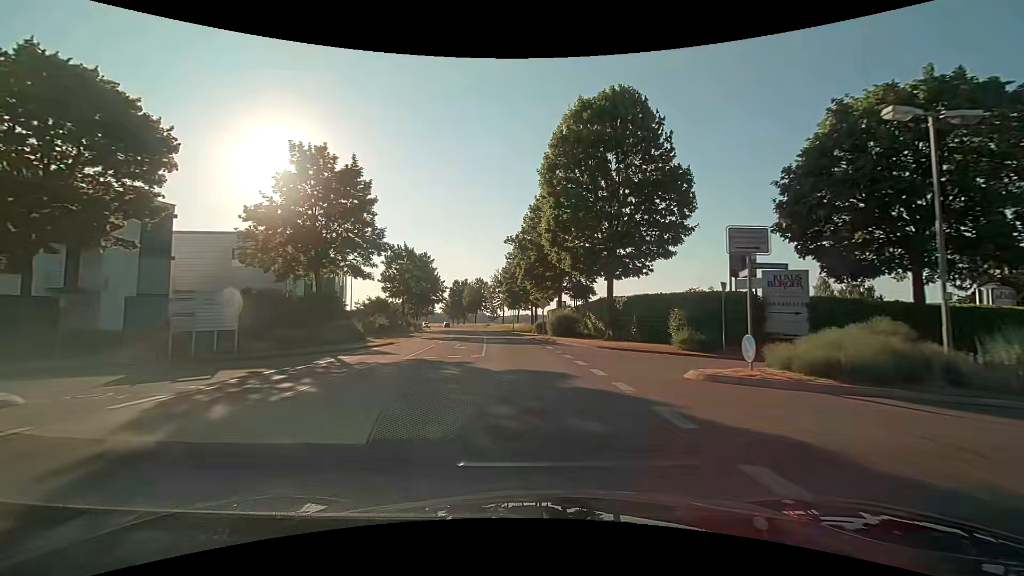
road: secondary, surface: asphalt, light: Day
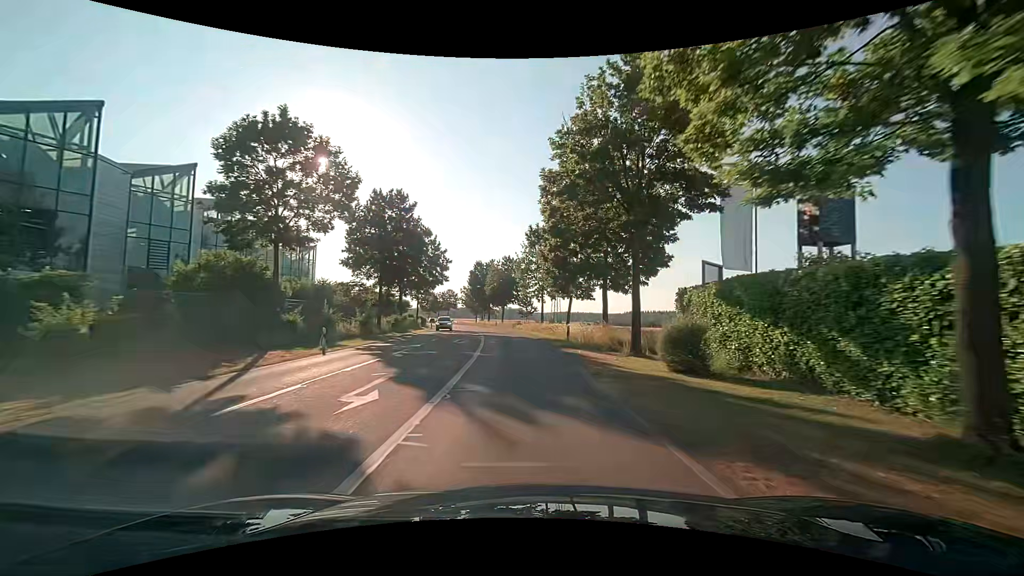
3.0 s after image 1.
(-1.7, +38.1) m; -4°
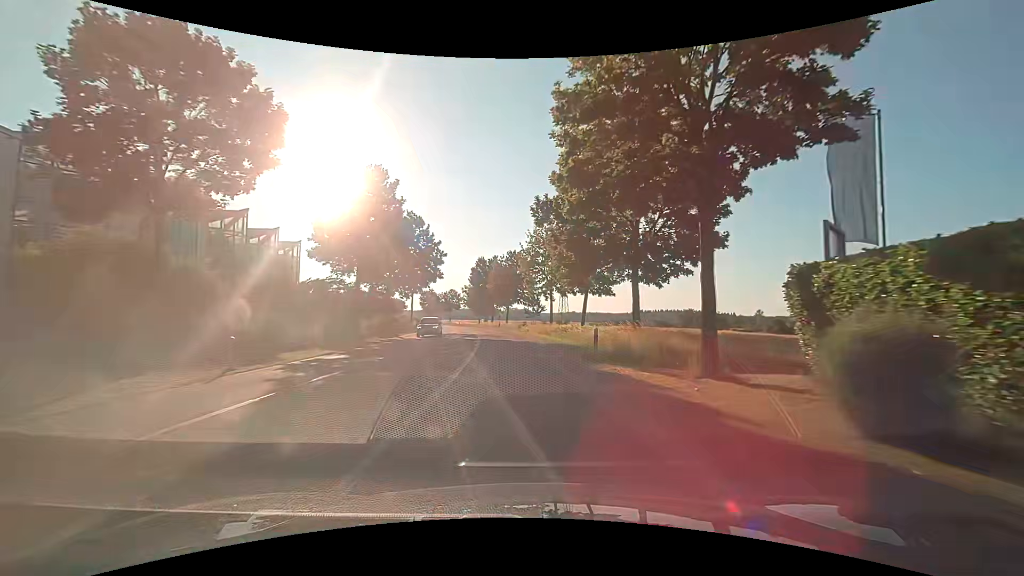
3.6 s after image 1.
(0.0, +7.6) m; -1°
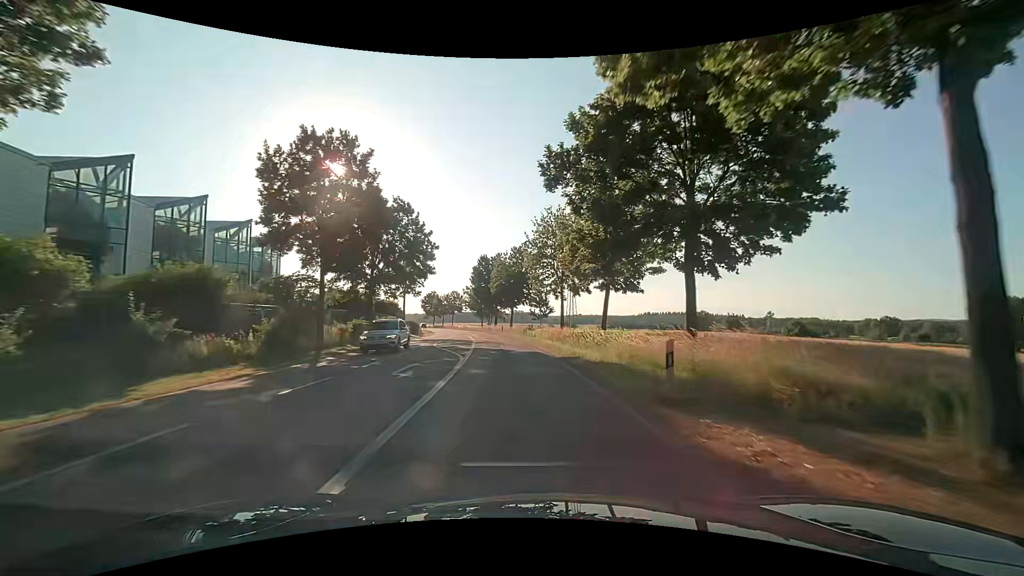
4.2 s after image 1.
(0.0, +7.6) m; 0°
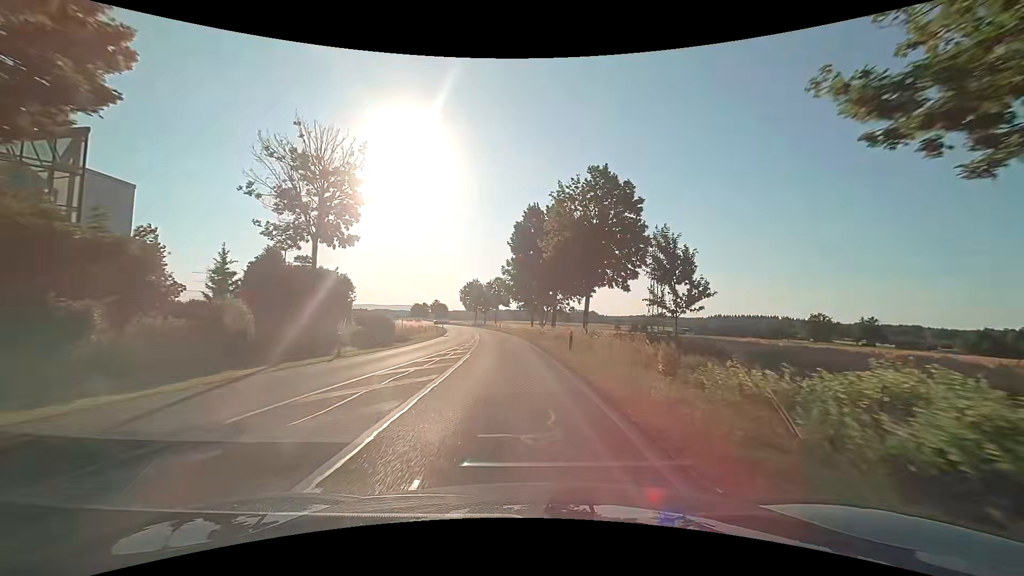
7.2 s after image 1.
(-2.3, +38.1) m; -7°
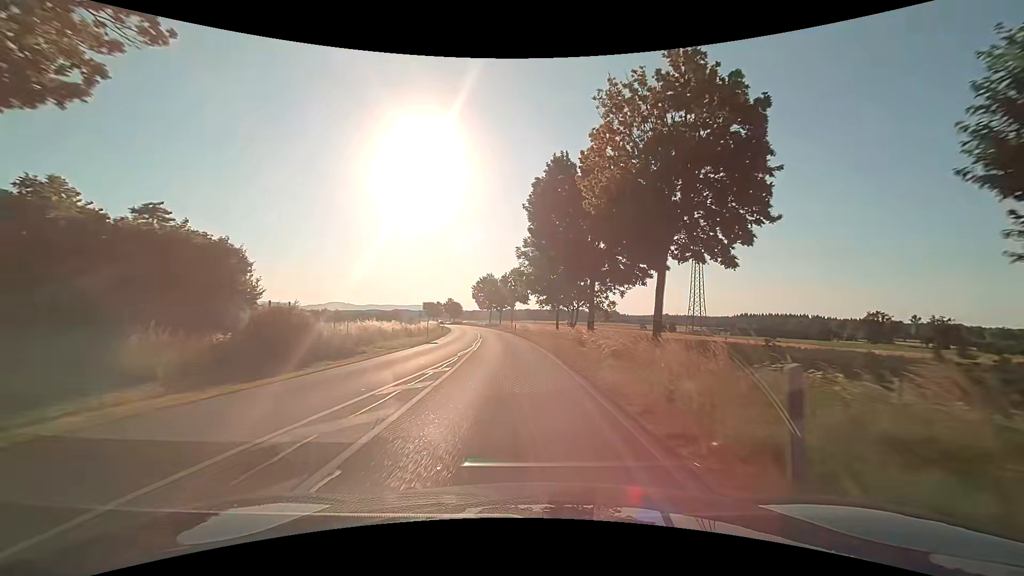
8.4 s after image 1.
(-0.3, +15.6) m; -2°
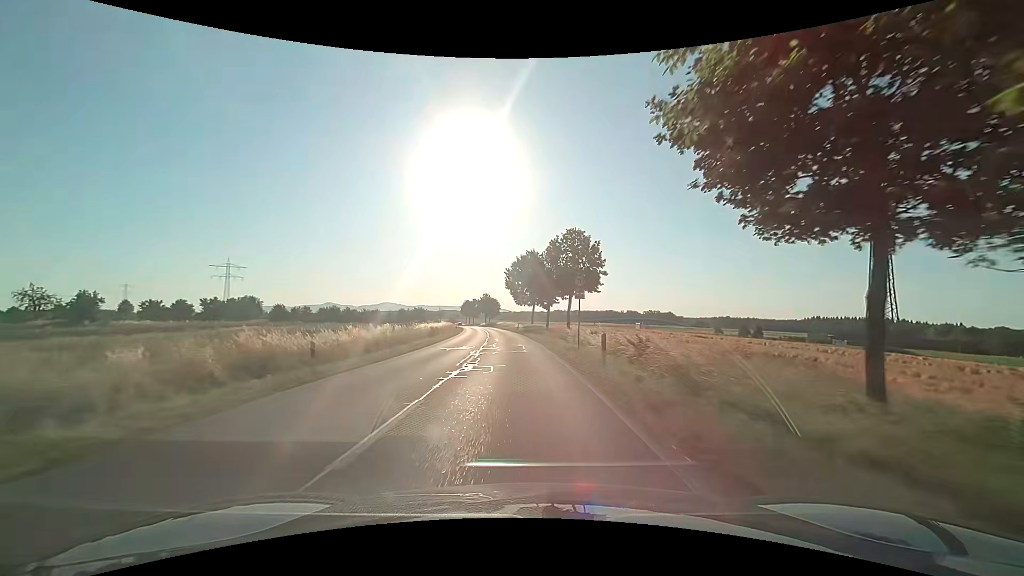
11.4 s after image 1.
(-1.9, +40.6) m; -6°
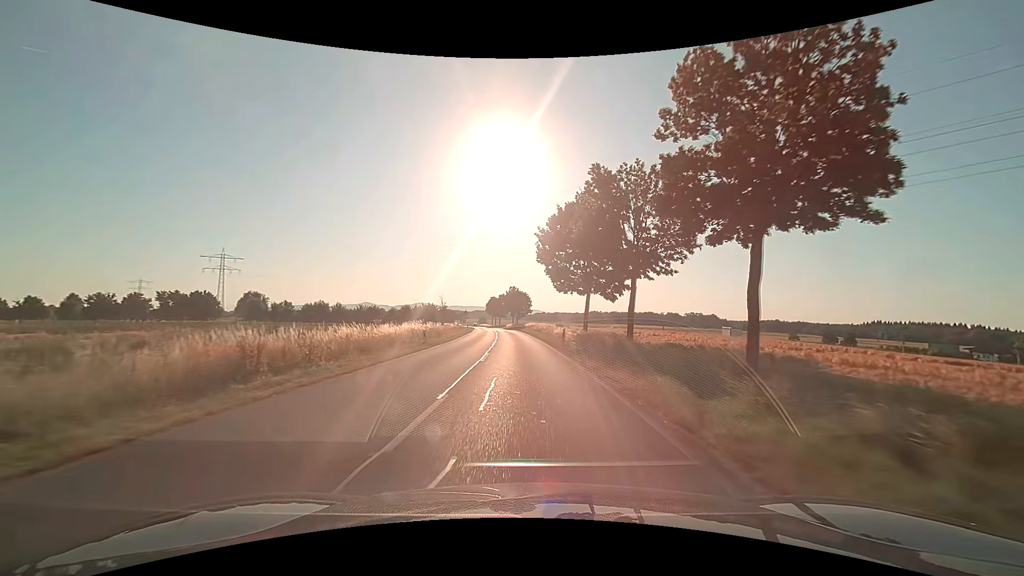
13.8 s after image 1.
(-1.1, +35.8) m; -3°
(0, +10) (0, +20) (-1, +30) (-1, +40) (-2, +50) (-3, +60) (-3, +70) (-4, +80) (-5, +90) (-6, +100) m
